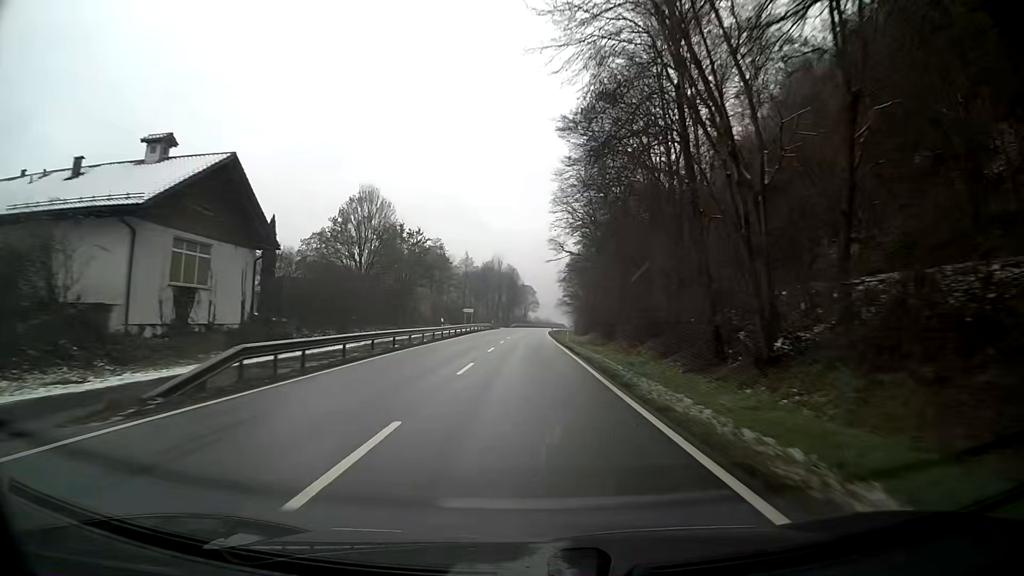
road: primary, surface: asphalt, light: Day
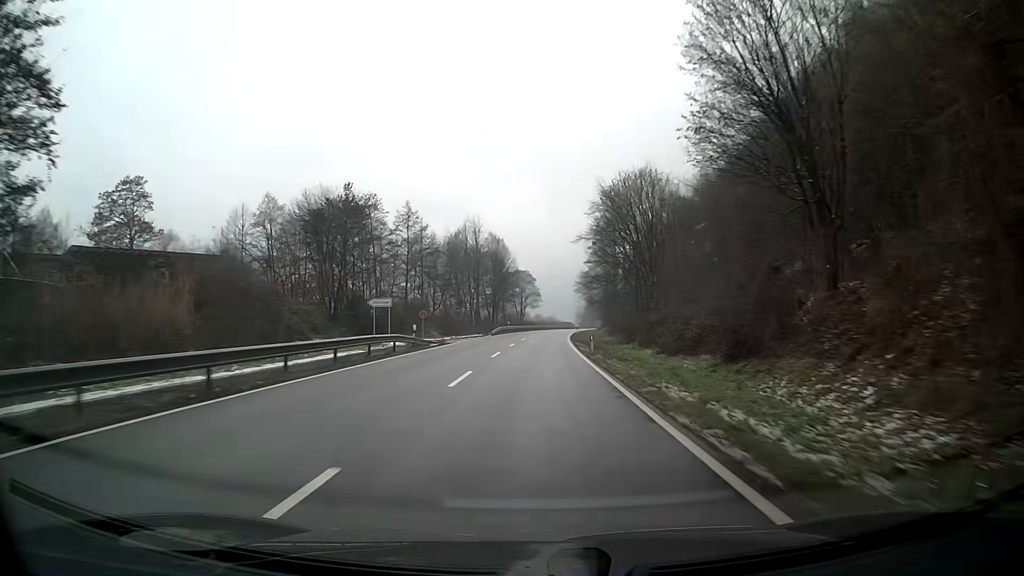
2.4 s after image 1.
(+0.1, +62.1) m; 0°
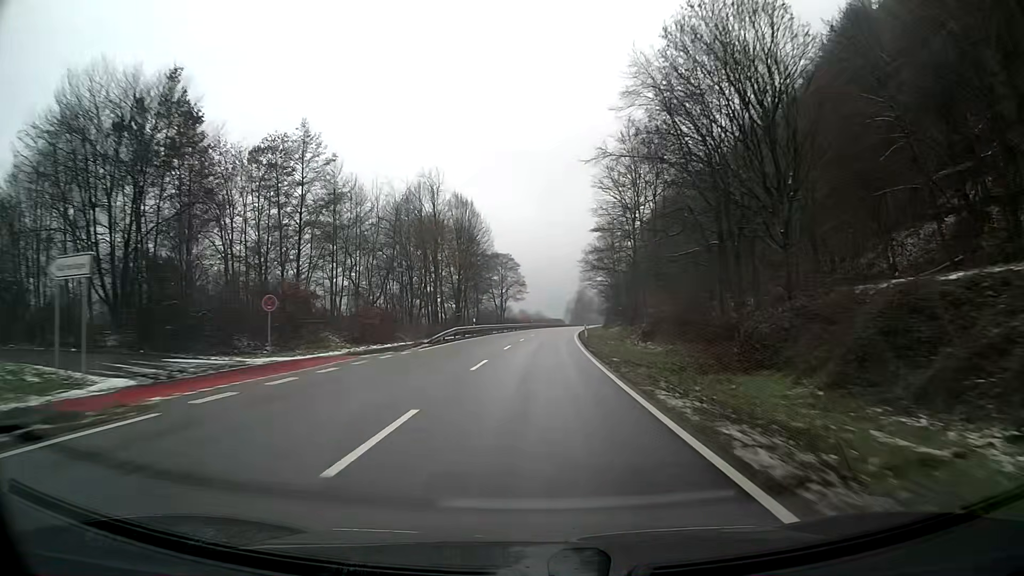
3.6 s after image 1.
(+0.4, +31.8) m; +1°
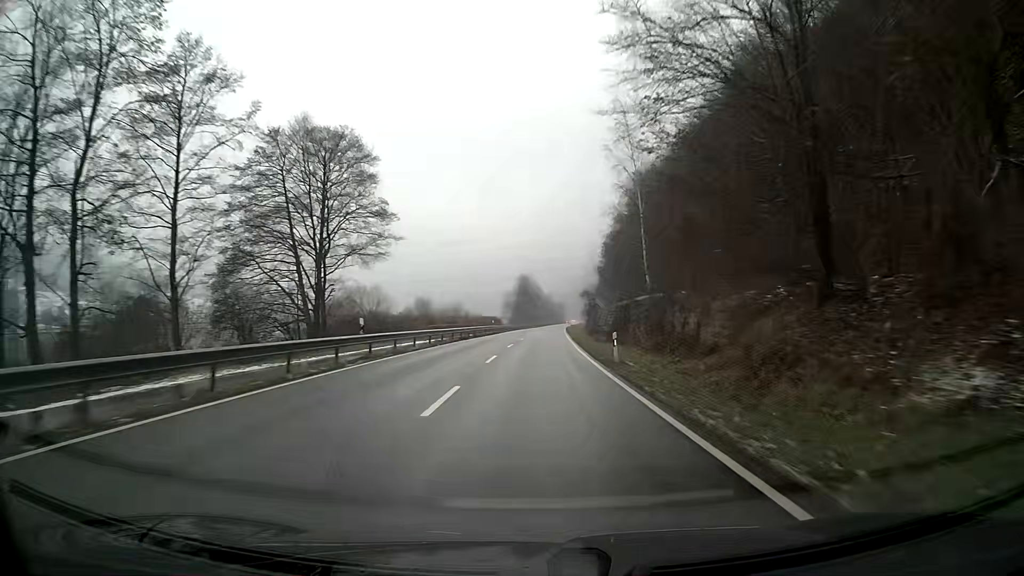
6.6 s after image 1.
(+3.5, +78.8) m; +5°
